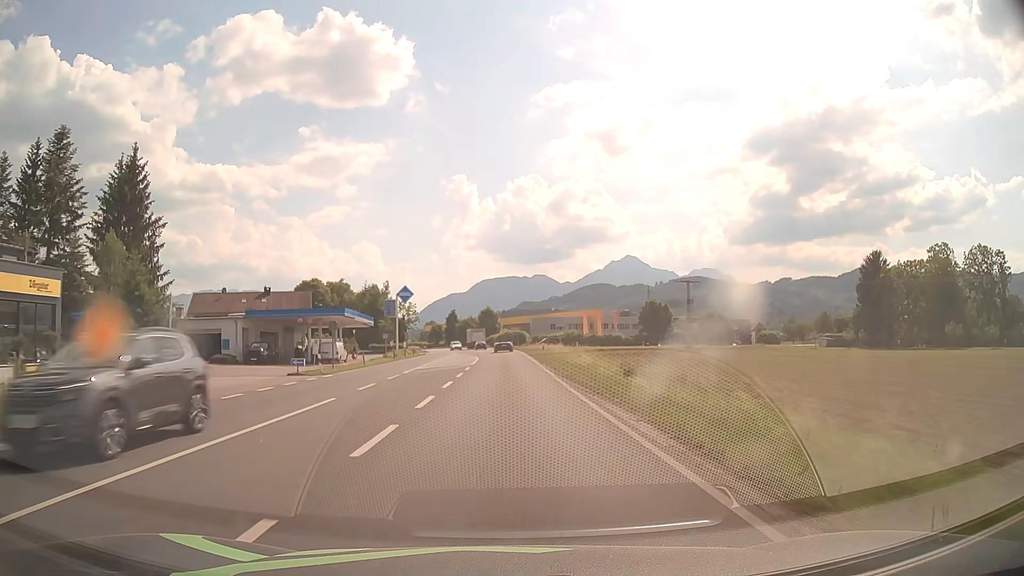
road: primary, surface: asphalt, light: Day
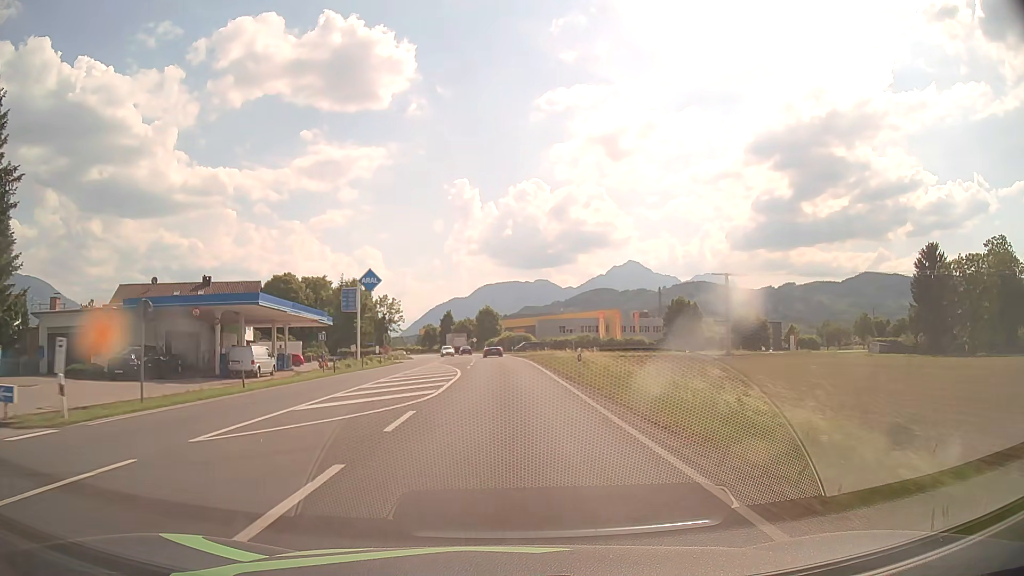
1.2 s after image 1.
(-0.1, +21.6) m; 0°
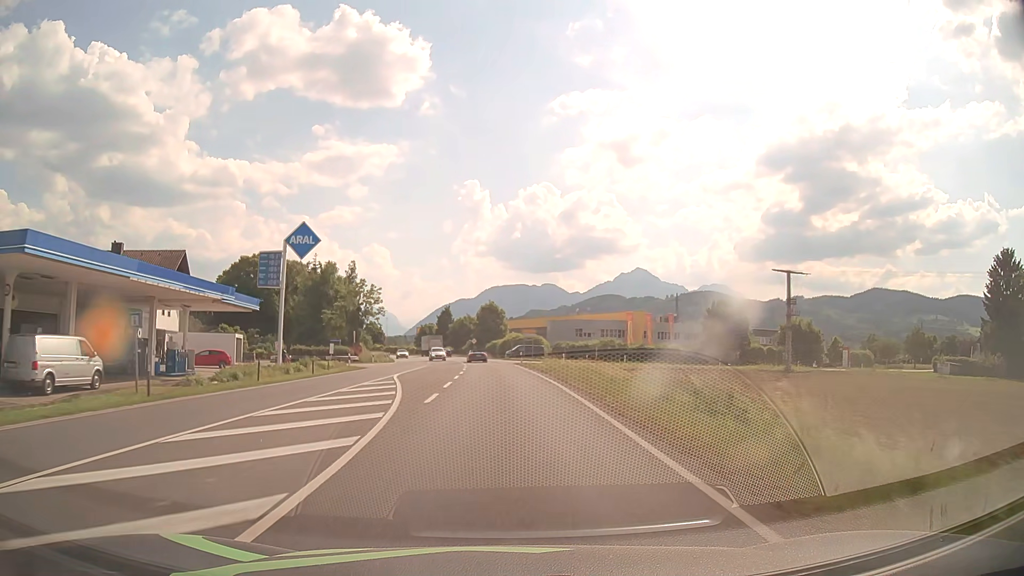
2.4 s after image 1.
(-0.1, +21.4) m; 0°
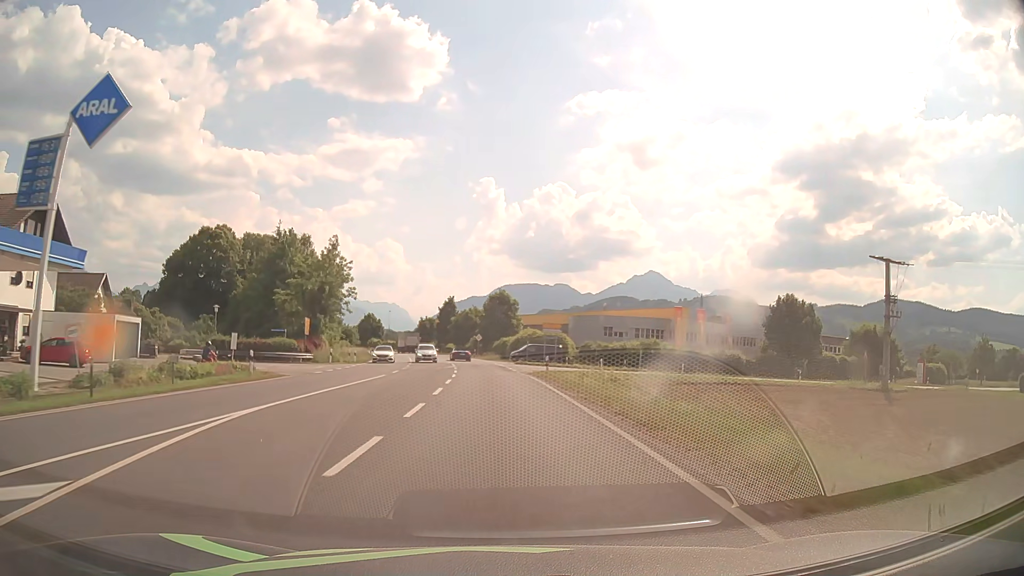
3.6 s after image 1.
(-0.1, +21.4) m; -1°
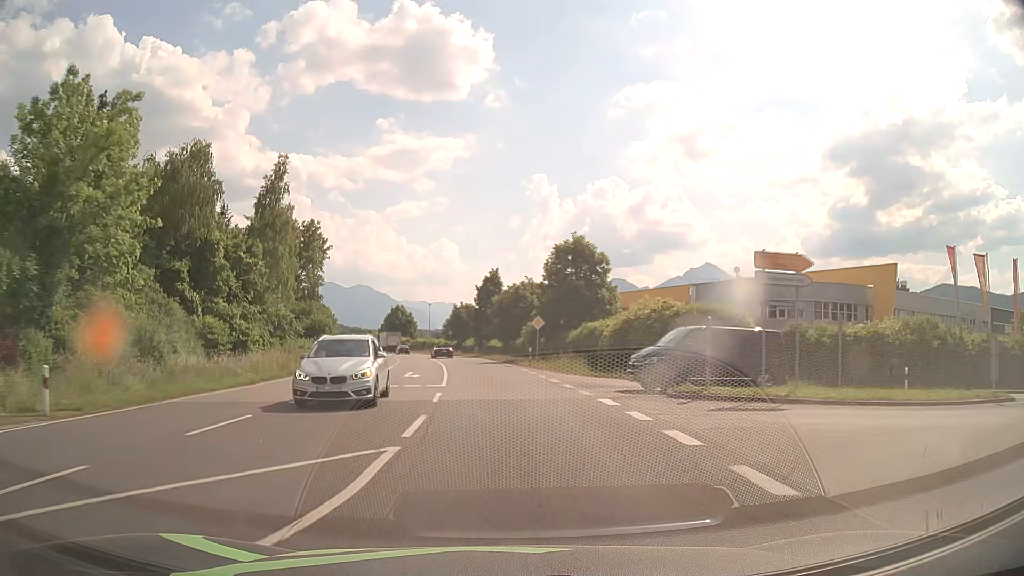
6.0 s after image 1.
(-1.5, +43.0) m; -5°
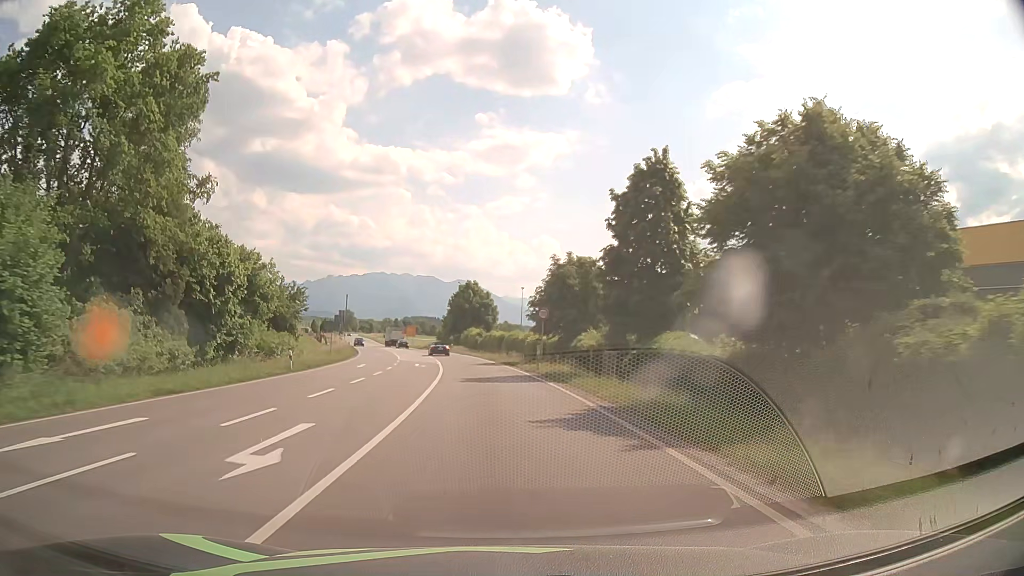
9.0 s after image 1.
(-3.8, +53.8) m; -8°
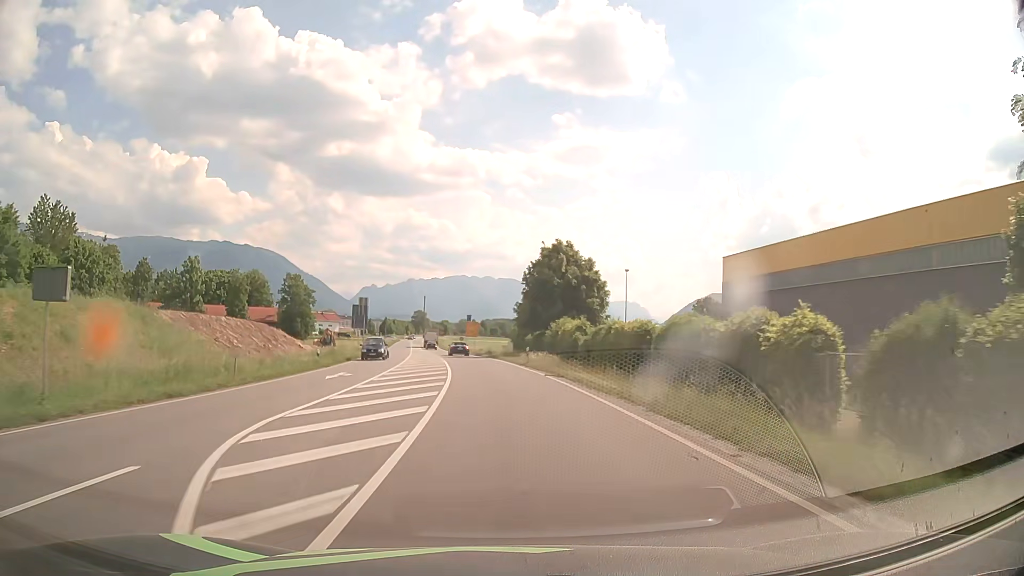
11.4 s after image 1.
(-2.9, +43.3) m; -7°
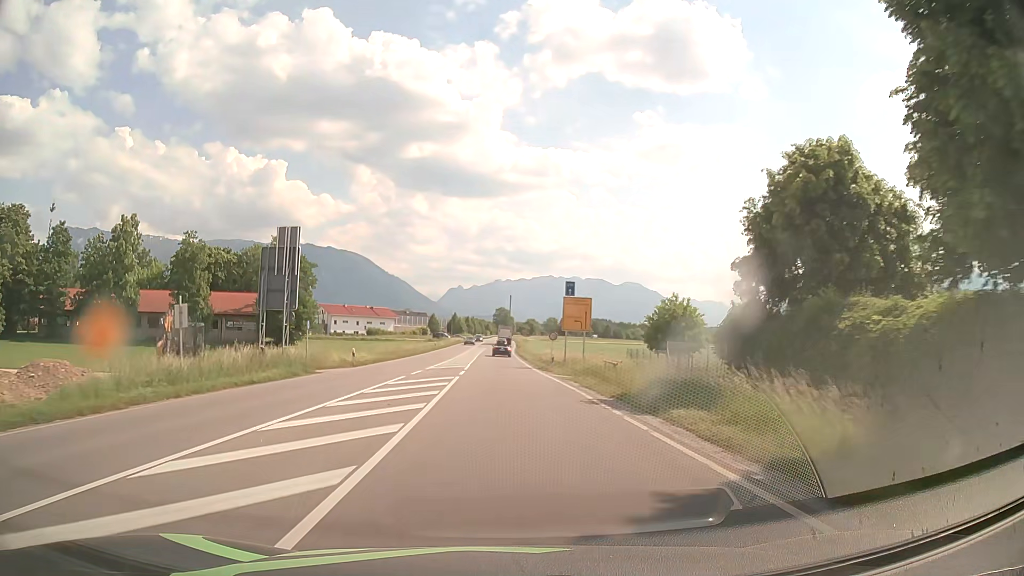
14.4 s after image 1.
(-3.6, +53.9) m; -7°
(0, +10) (0, +20) (0, +30) (-1, +40) (-1, +50) (-1, +60) (-1, +70) (-1, +80) (-1, +90) (-1, +100) m
